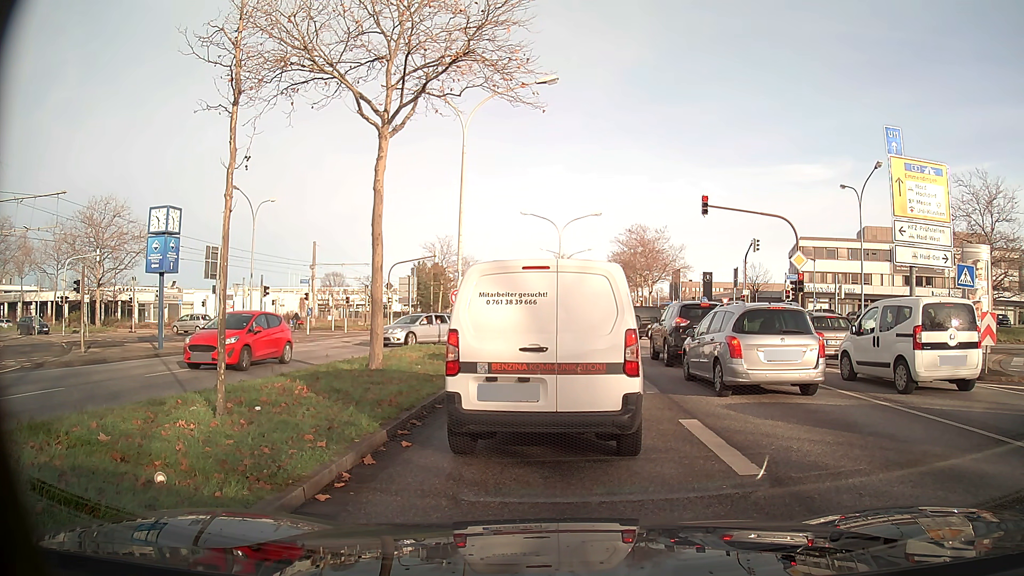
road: primary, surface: asphalt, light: Day
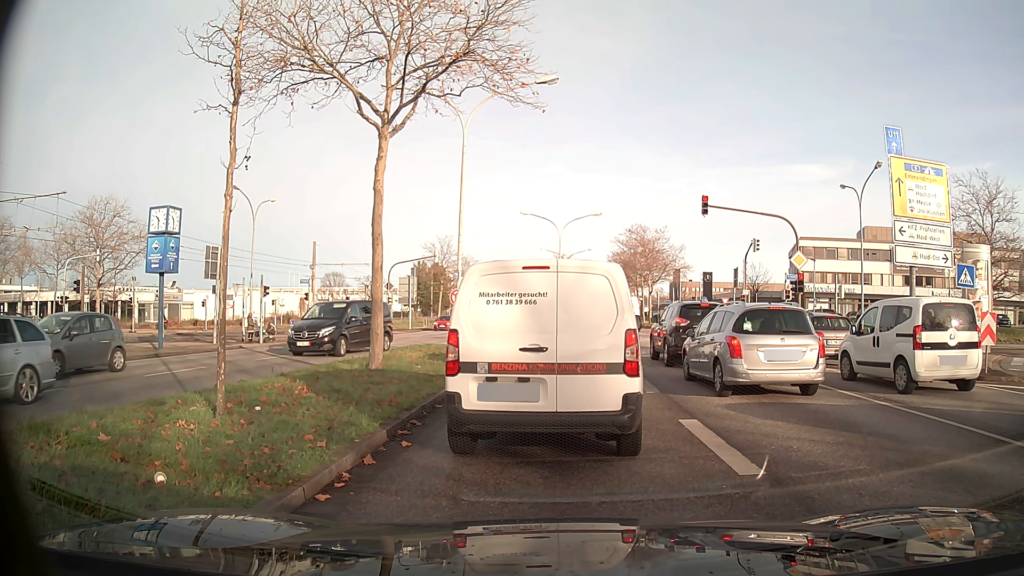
(0.0, 0.0) m; 0°
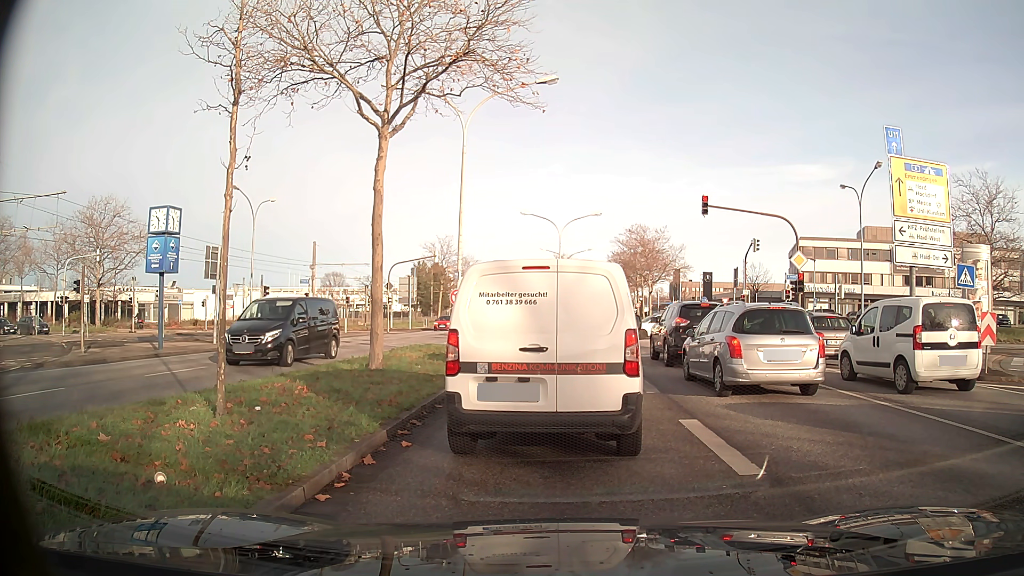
(0.0, 0.0) m; 0°
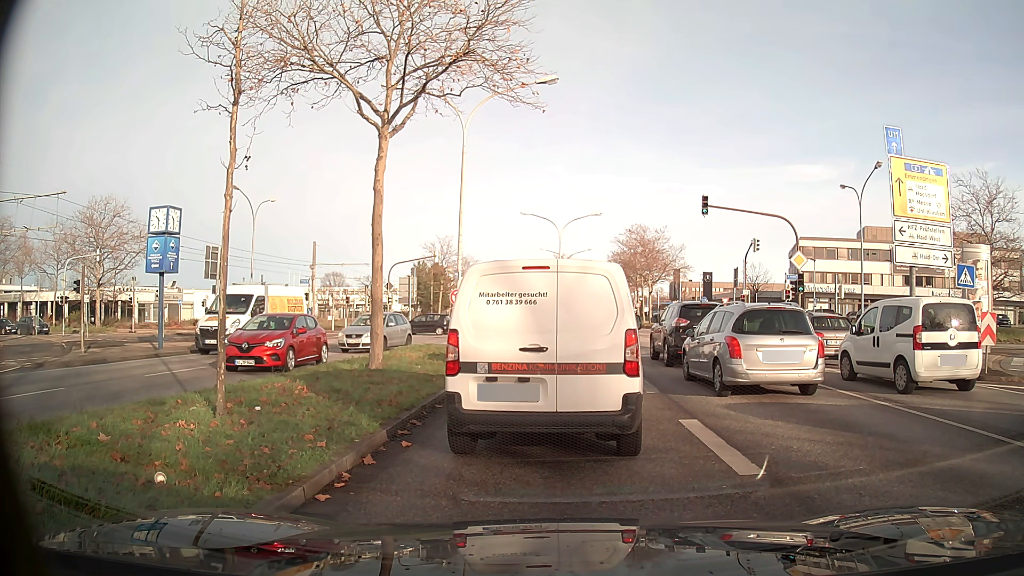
(0.0, 0.0) m; 0°
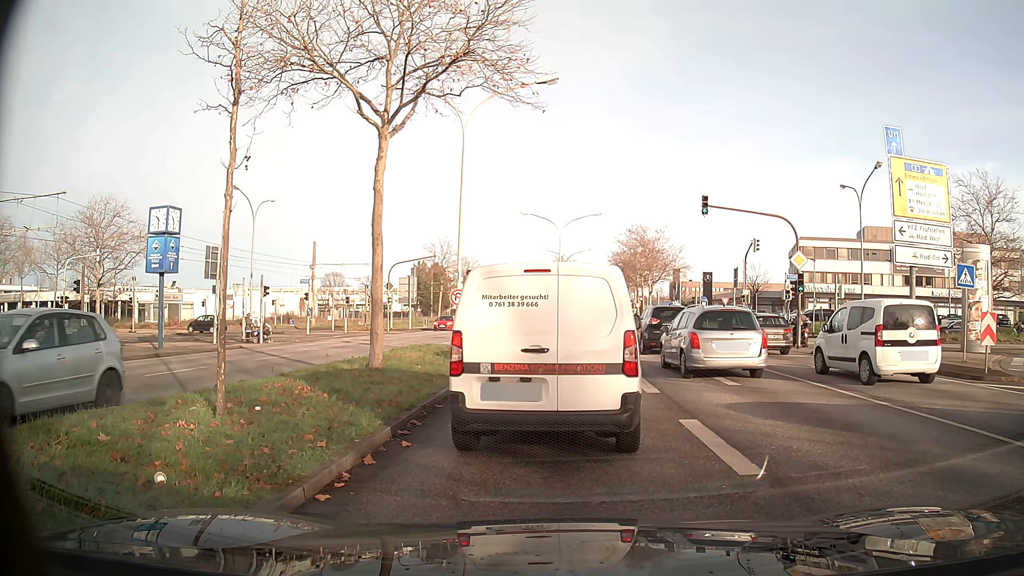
(0.0, 0.0) m; 0°
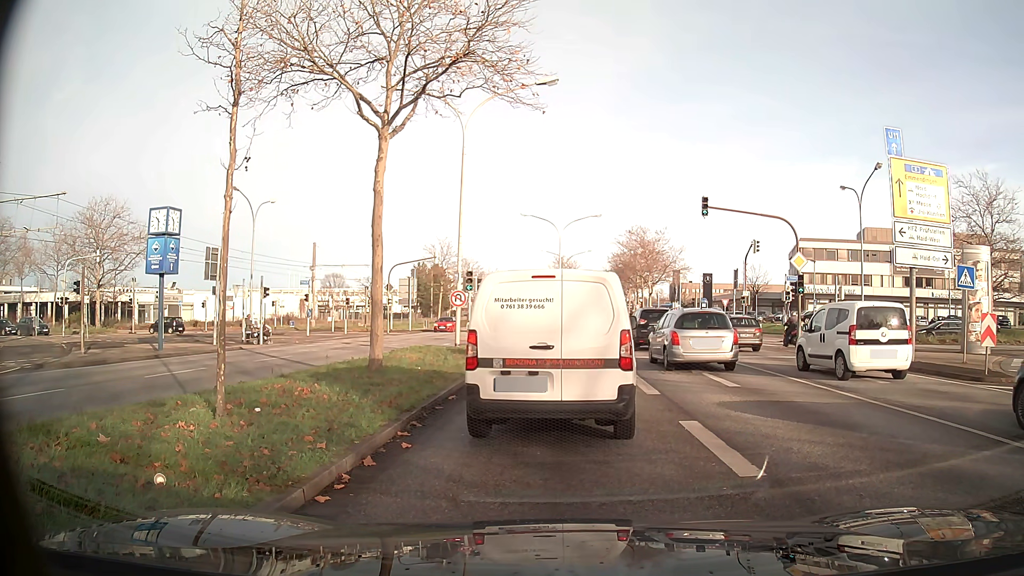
(0.0, 0.0) m; 0°
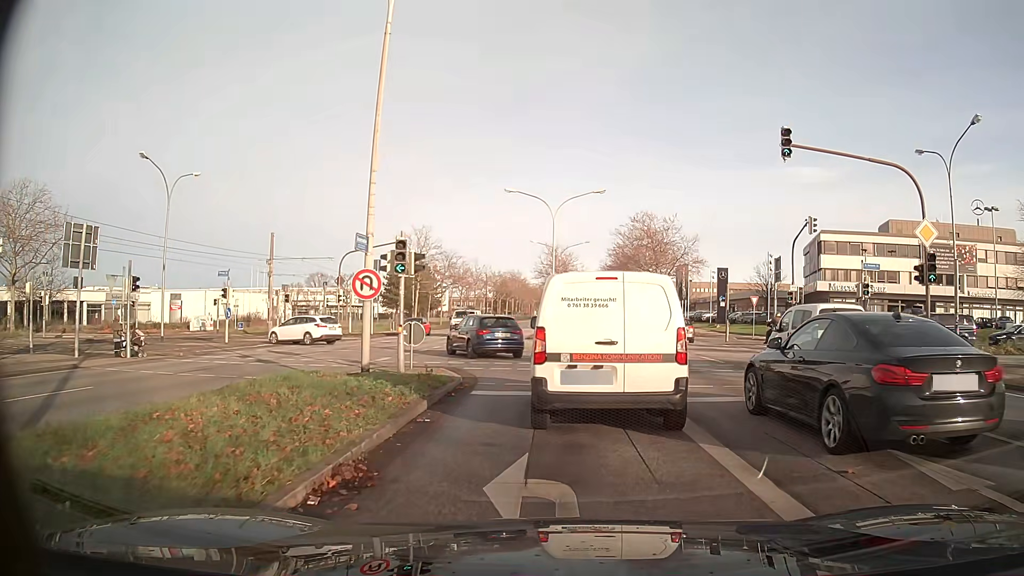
(-0.3, +11.7) m; -1°
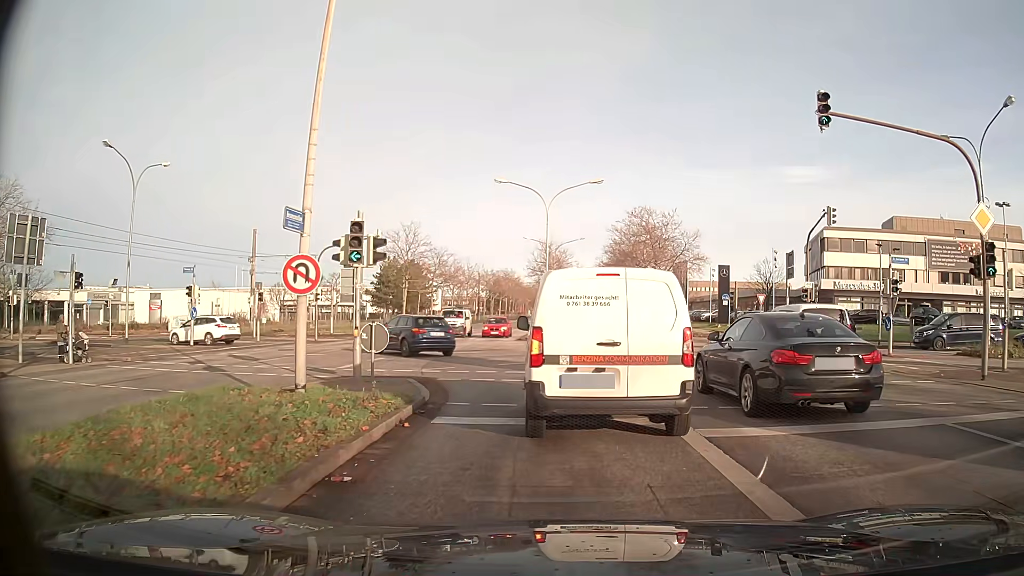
(0.0, +3.1) m; +1°
